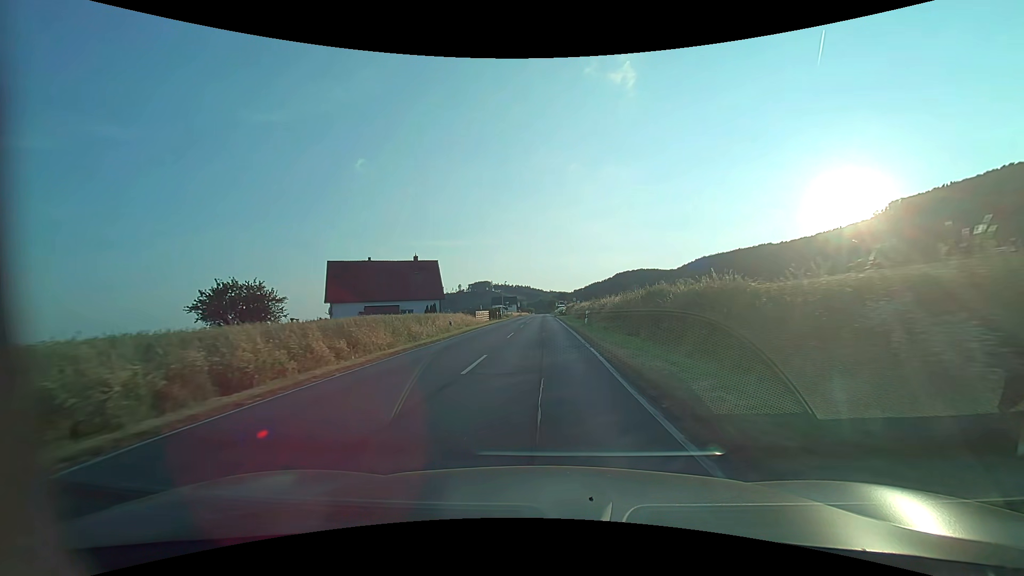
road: secondary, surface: asphalt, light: Day
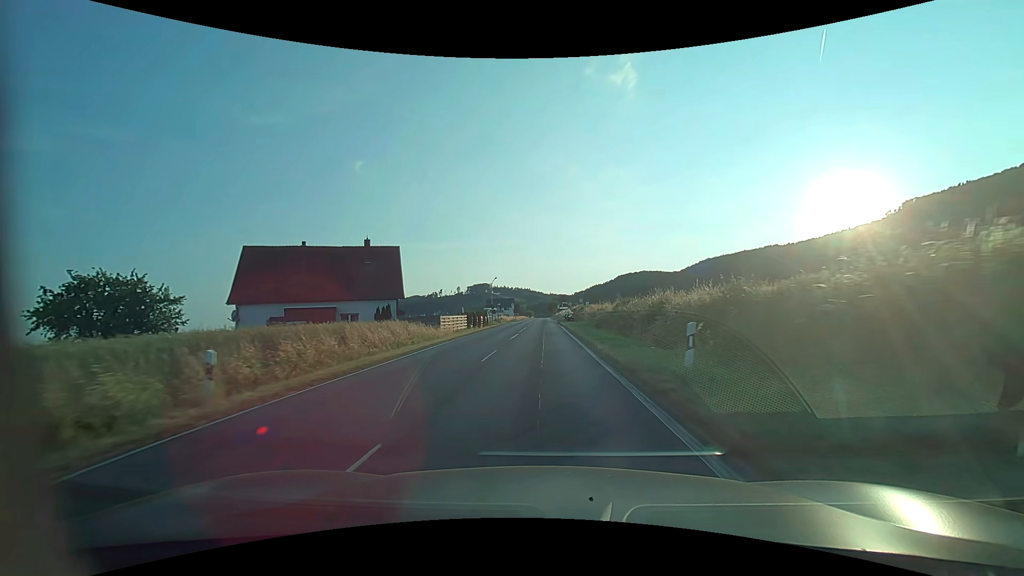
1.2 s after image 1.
(-0.1, +21.0) m; 0°
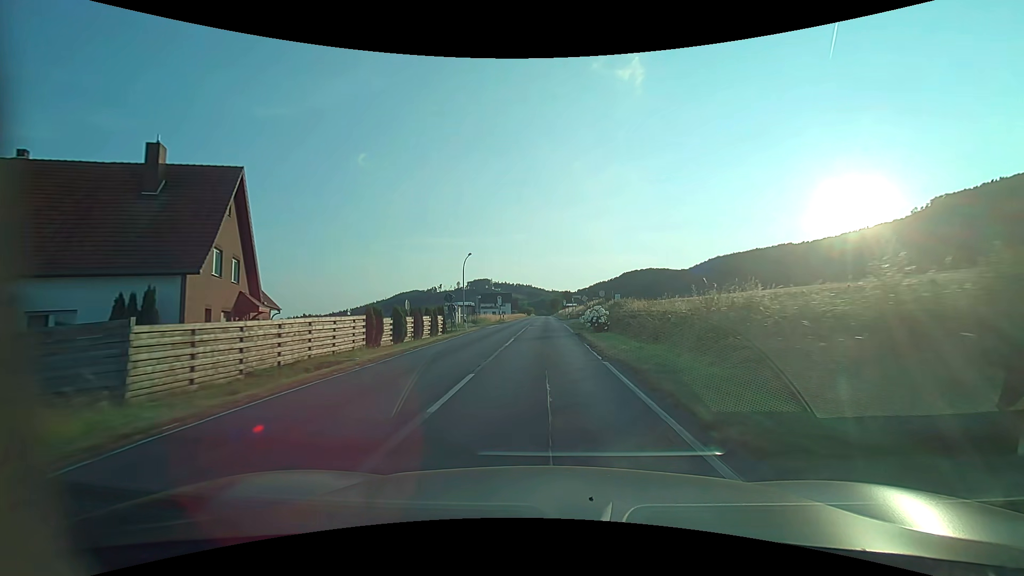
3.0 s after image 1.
(-0.2, +31.0) m; 0°
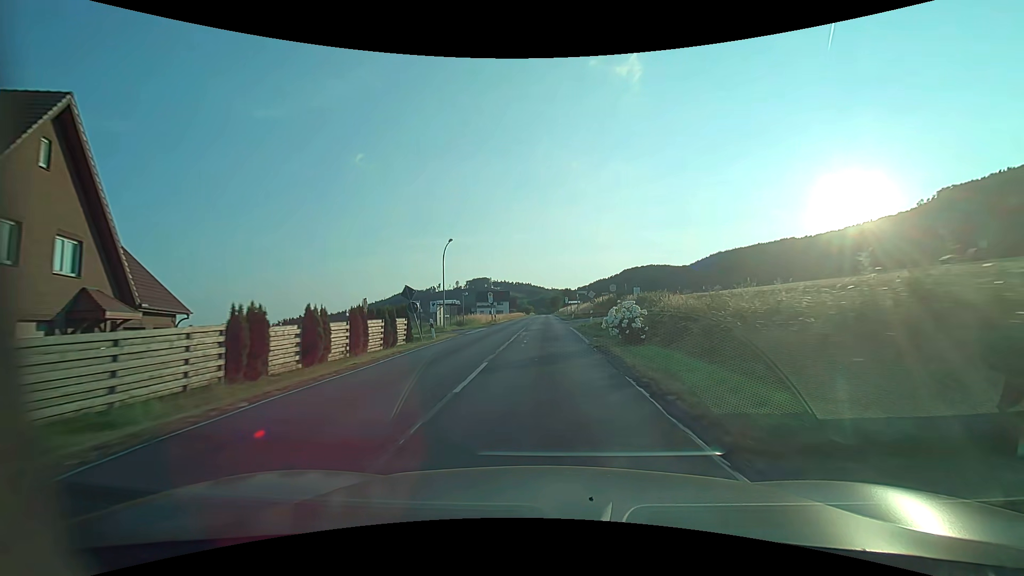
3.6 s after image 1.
(0.0, +10.2) m; 0°
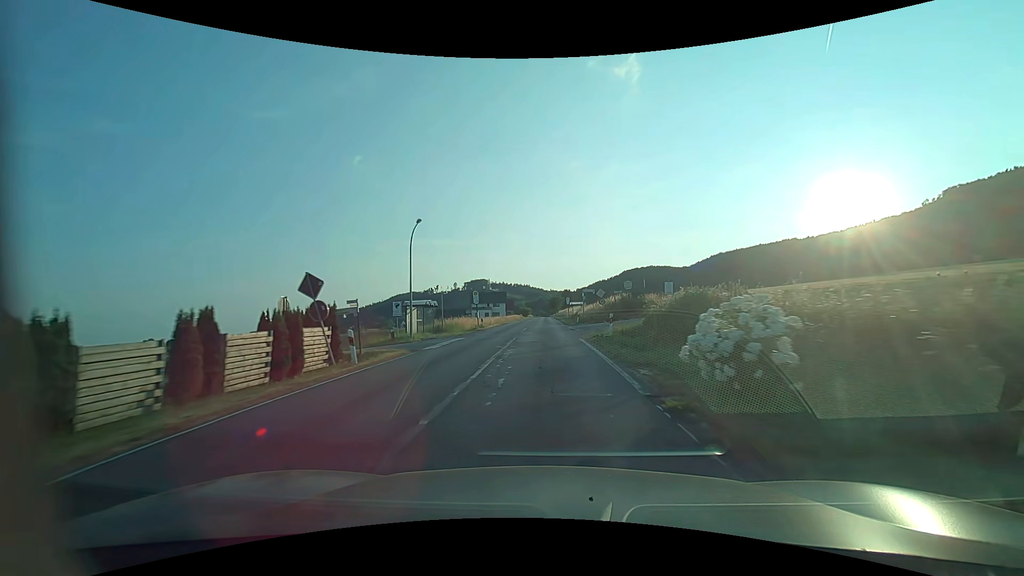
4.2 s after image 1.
(0.0, +10.1) m; 0°
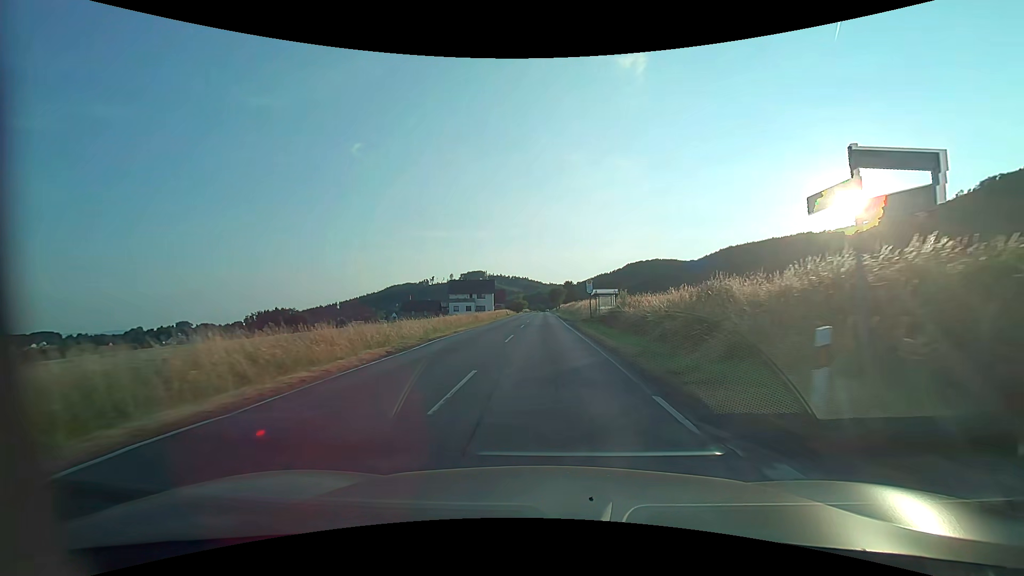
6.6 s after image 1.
(0.0, +39.8) m; 0°
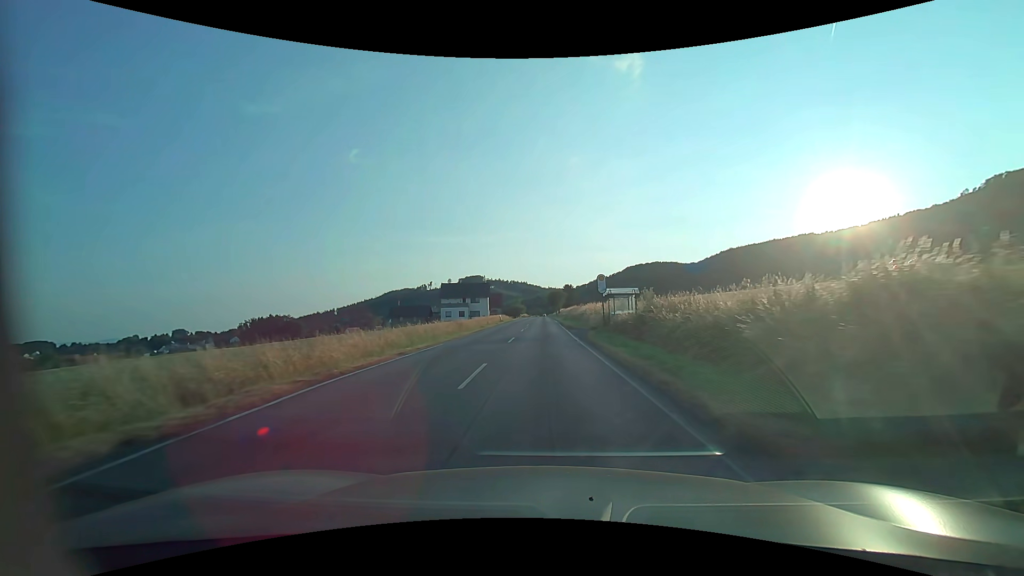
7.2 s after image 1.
(0.0, +9.7) m; 0°
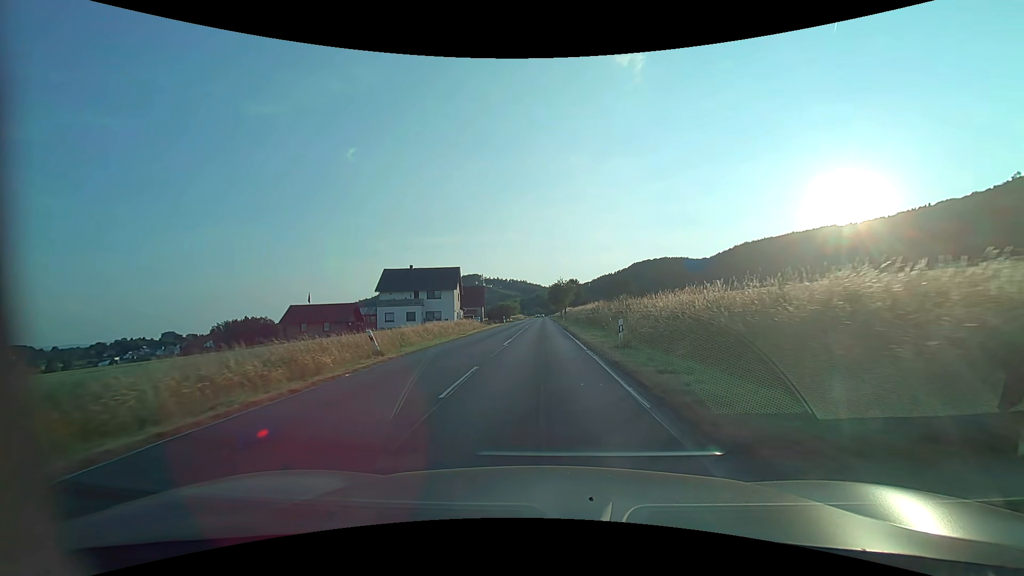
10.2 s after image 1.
(+0.1, +49.0) m; 0°
(0, +10) (0, +20) (0, +30) (0, +40) (0, +50) (0, +60) (0, +70) (0, +80) (0, +90) (0, +100) m
